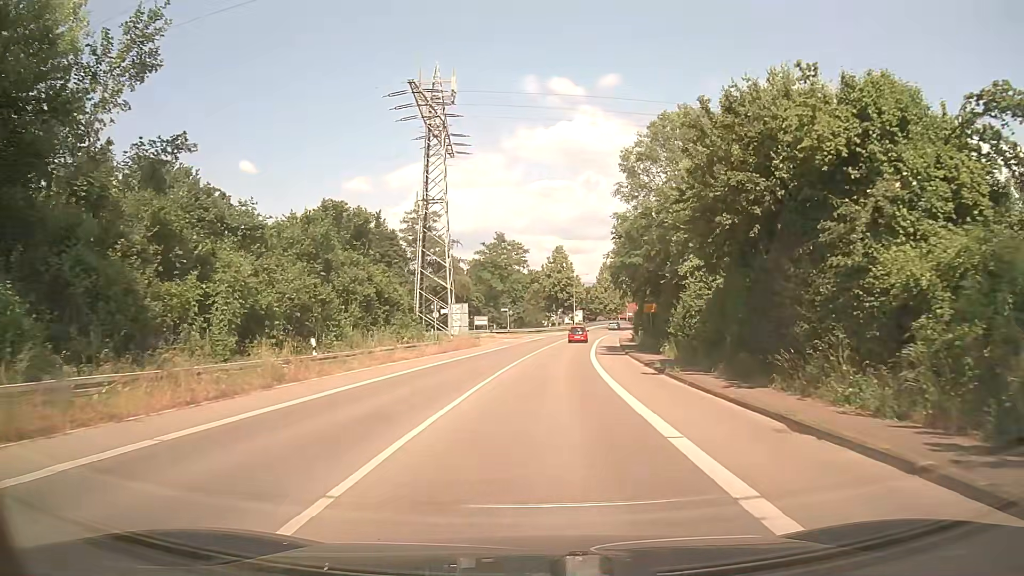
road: tertiary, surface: asphalt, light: Day
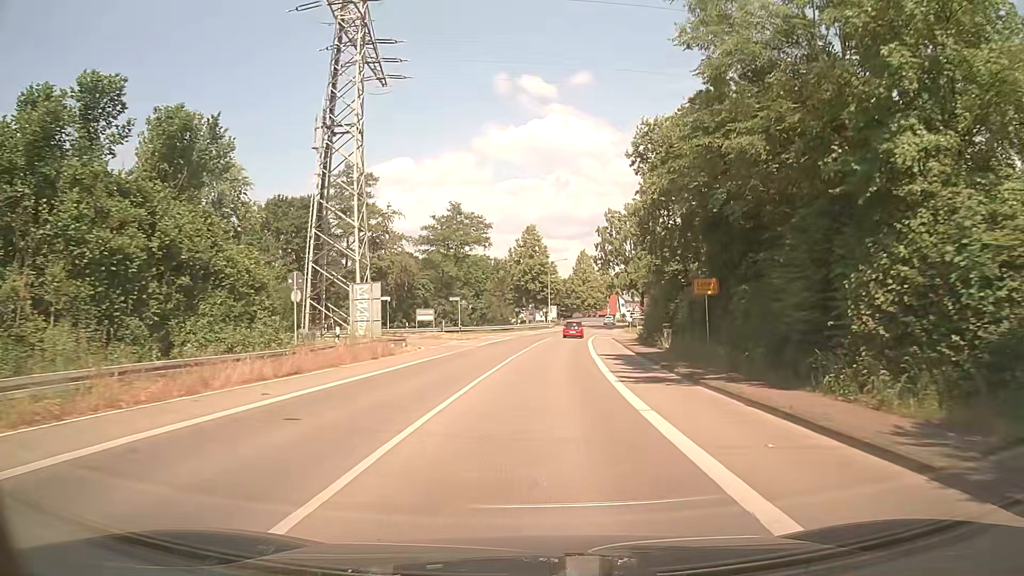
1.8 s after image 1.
(+0.5, +21.6) m; +3°
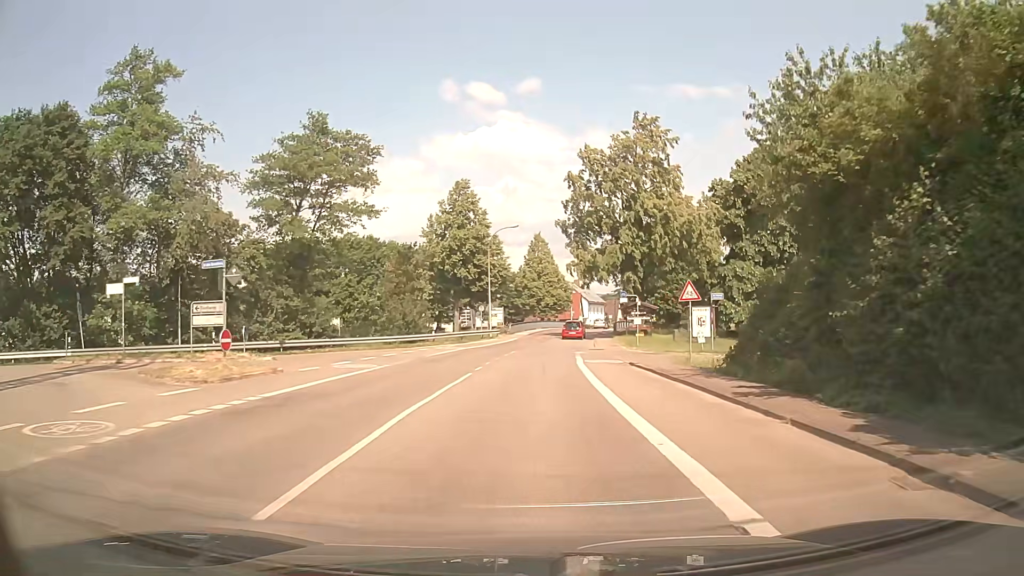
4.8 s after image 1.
(+0.9, +33.9) m; +3°
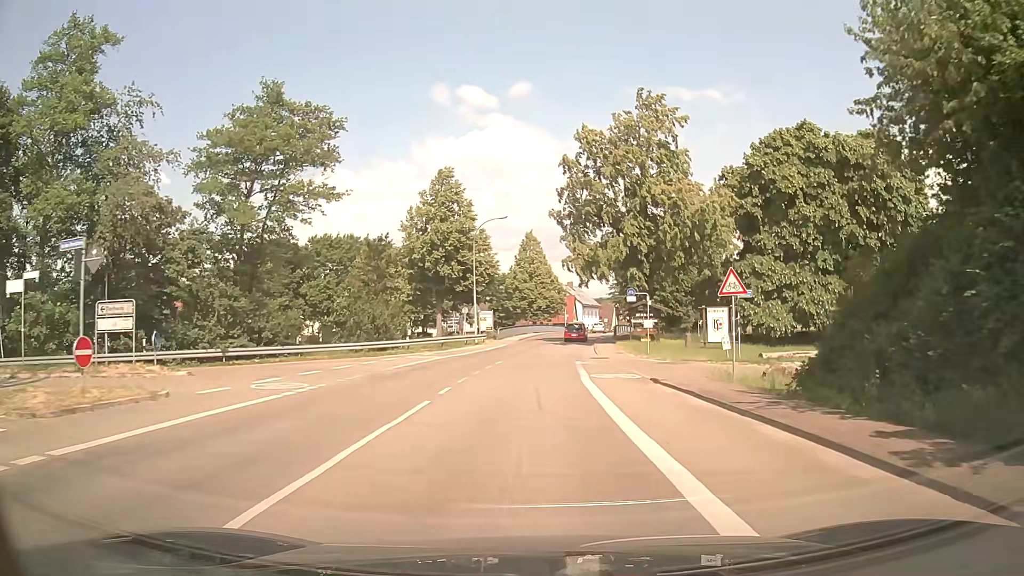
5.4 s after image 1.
(+0.1, +6.3) m; +2°
